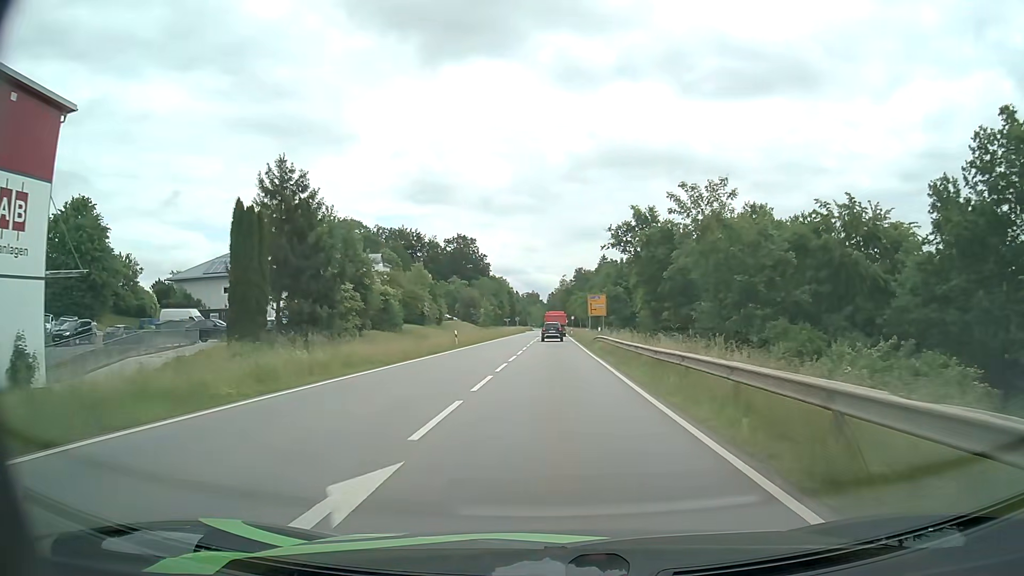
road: secondary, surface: asphalt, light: Day
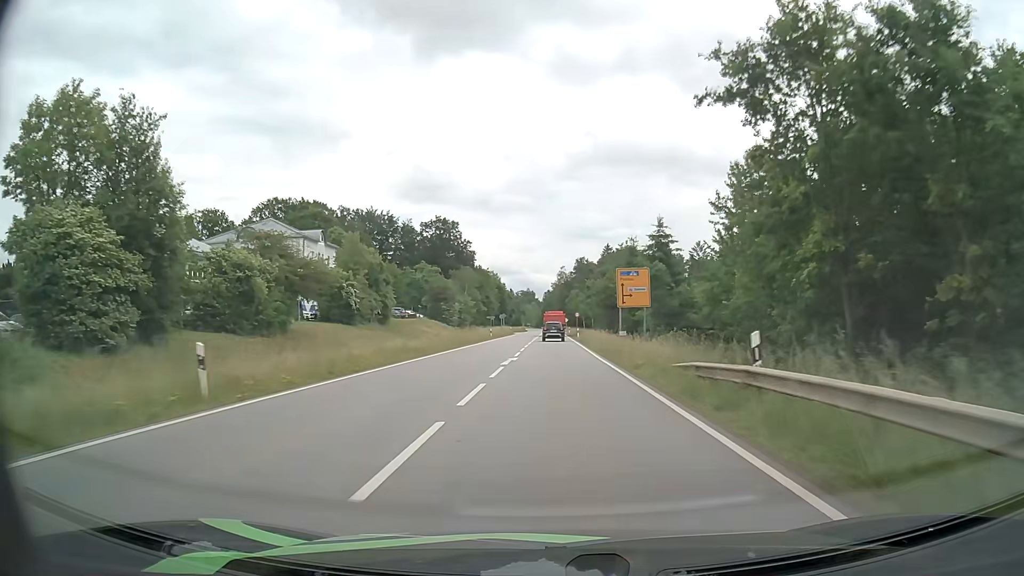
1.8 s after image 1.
(0.0, +32.8) m; 0°
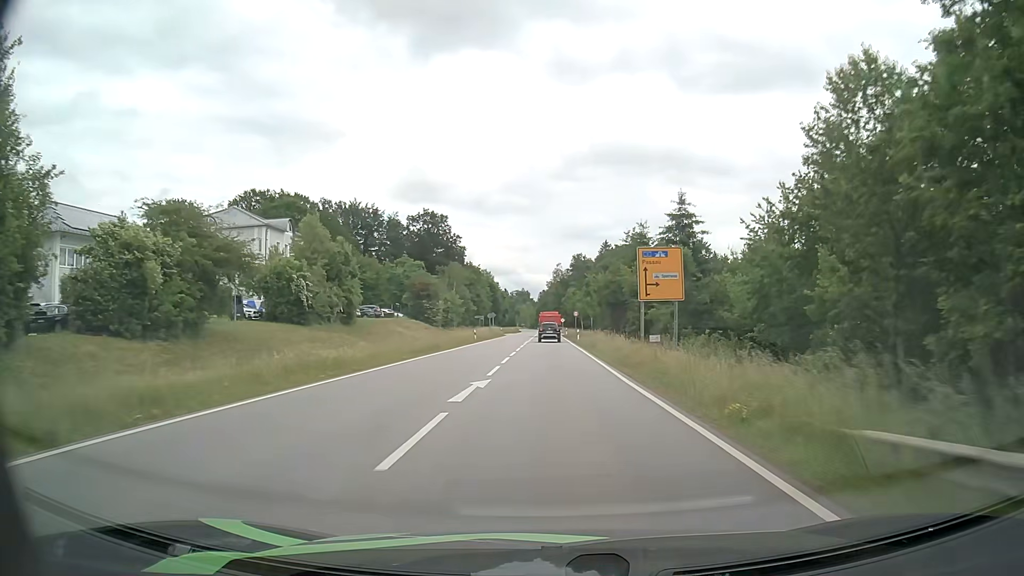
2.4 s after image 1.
(0.0, +11.0) m; 0°
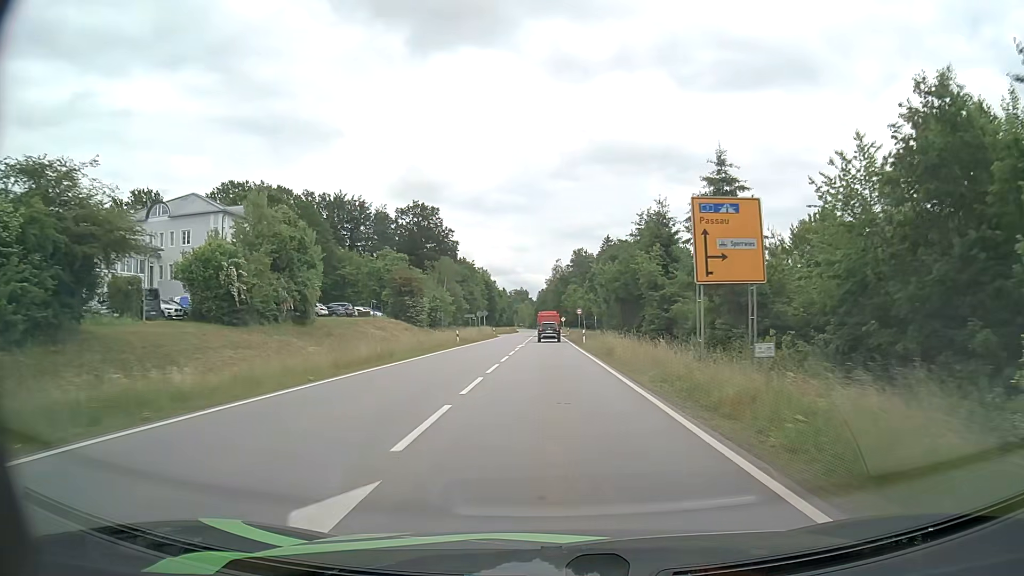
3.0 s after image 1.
(0.0, +11.0) m; 0°
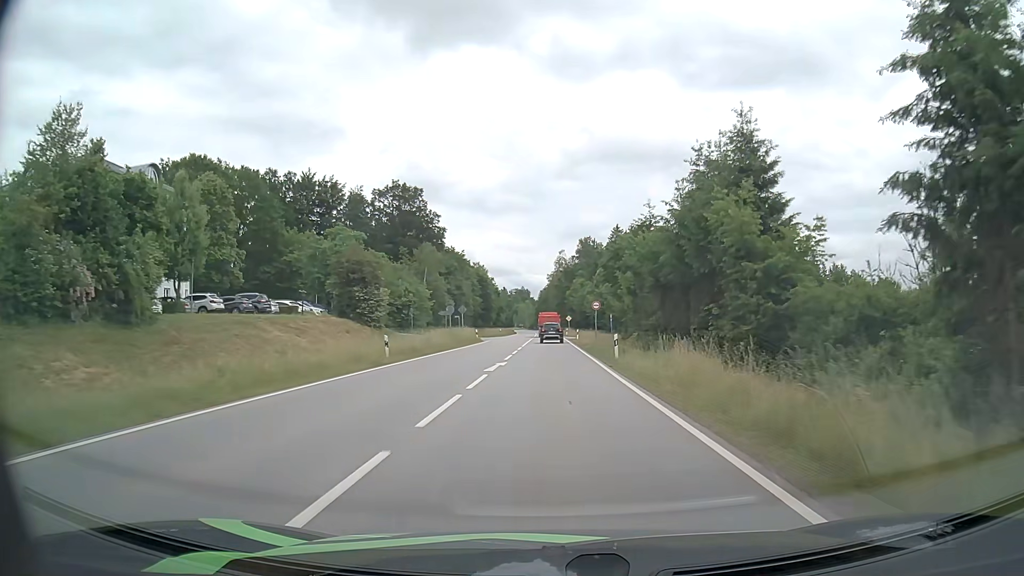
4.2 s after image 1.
(-0.2, +22.2) m; -1°
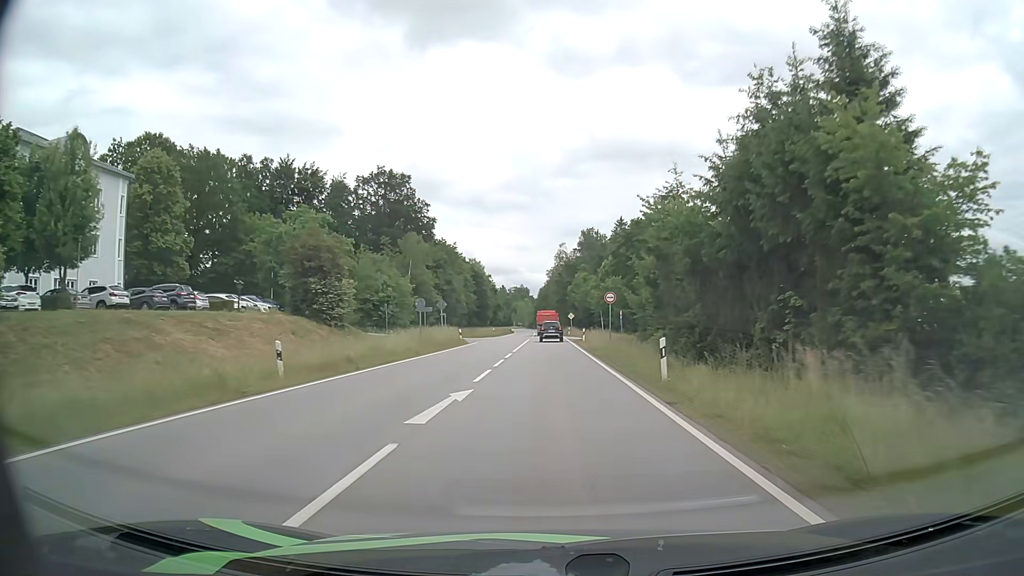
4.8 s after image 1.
(0.0, +11.1) m; 0°
